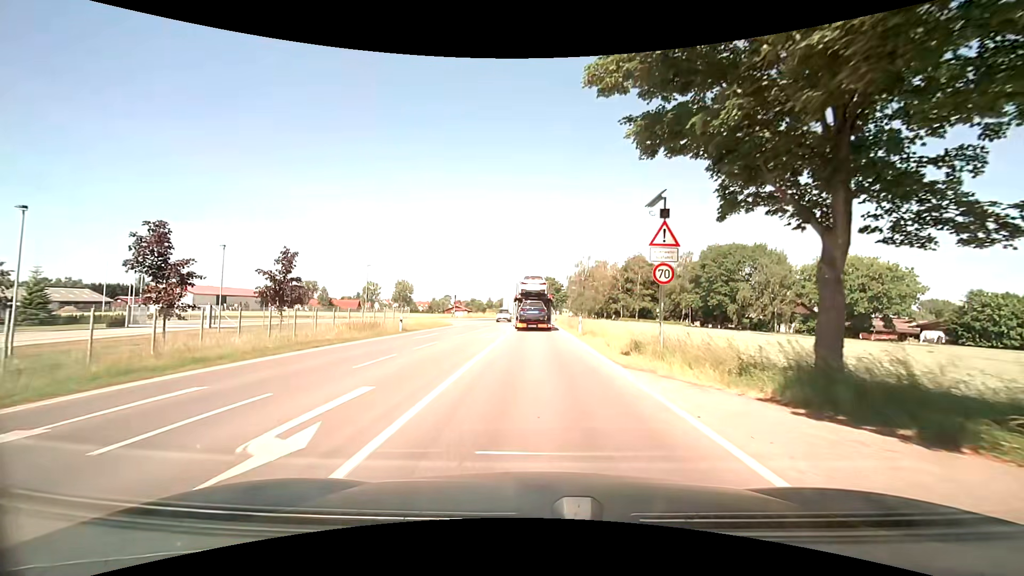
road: motorway_link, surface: asphalt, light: Day
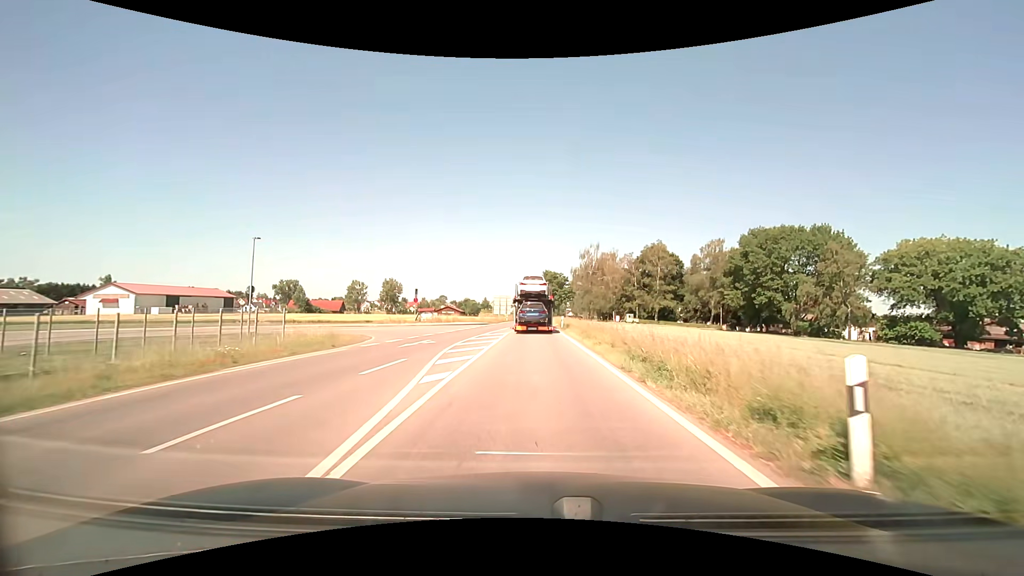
(-0.1, +25.3) m; 0°
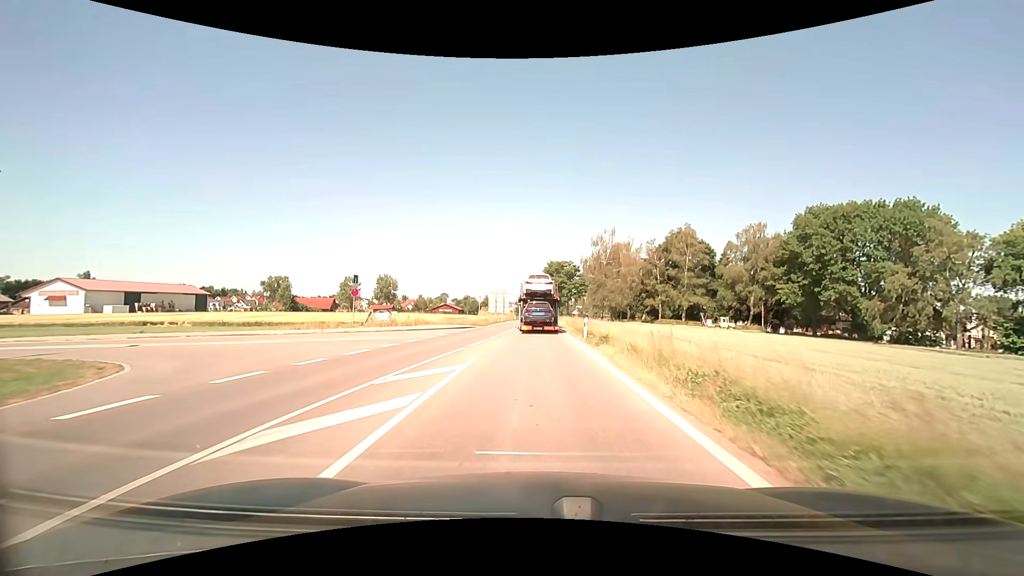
(0.0, +19.4) m; 0°
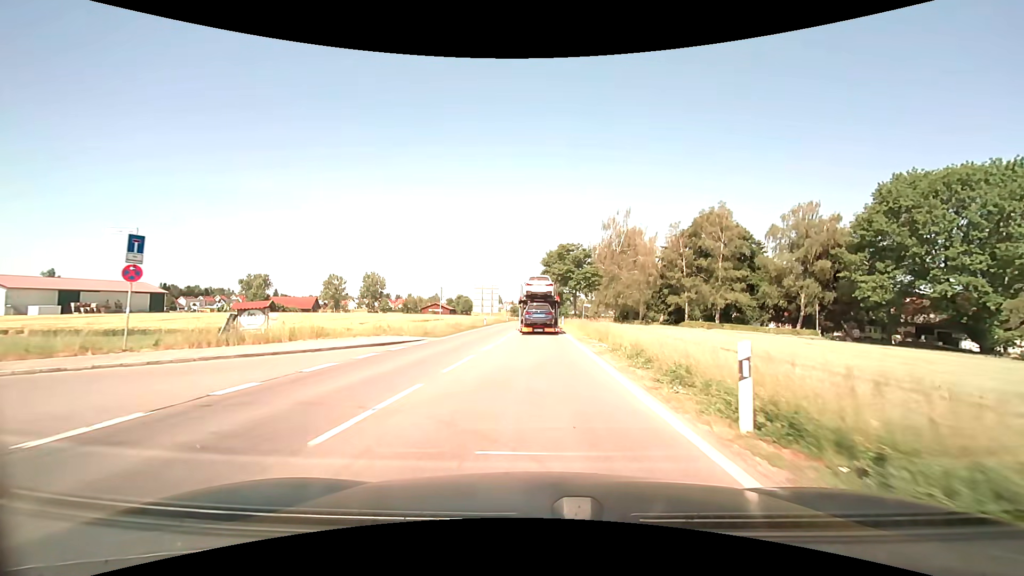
(0.0, +19.8) m; 0°
(0, +10) (0, +20) (0, +30) (0, +40) (0, +50) (0, +60) (0, +70) (0, +80) (0, +90) (0, +100) m
